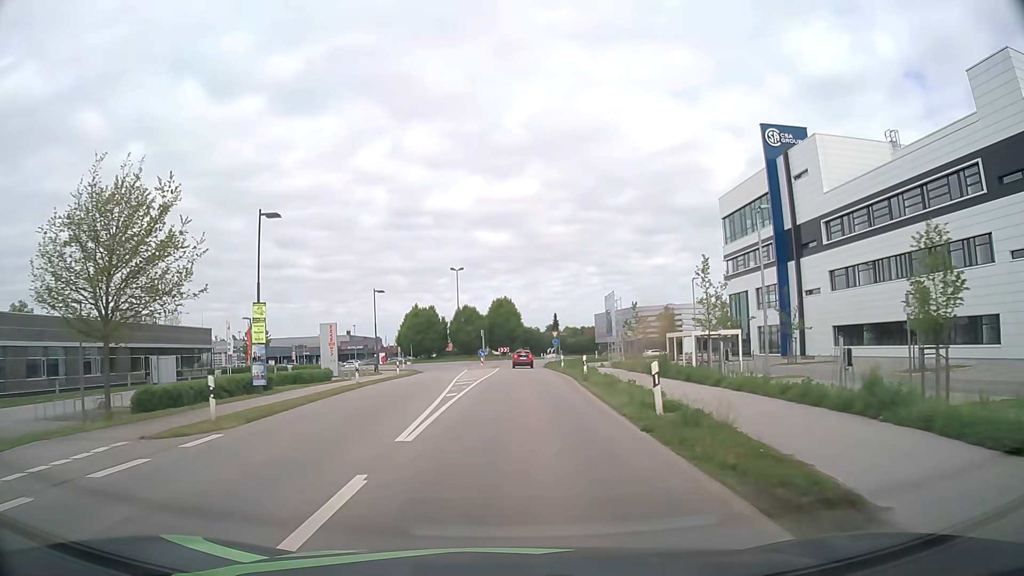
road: primary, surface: asphalt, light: Day
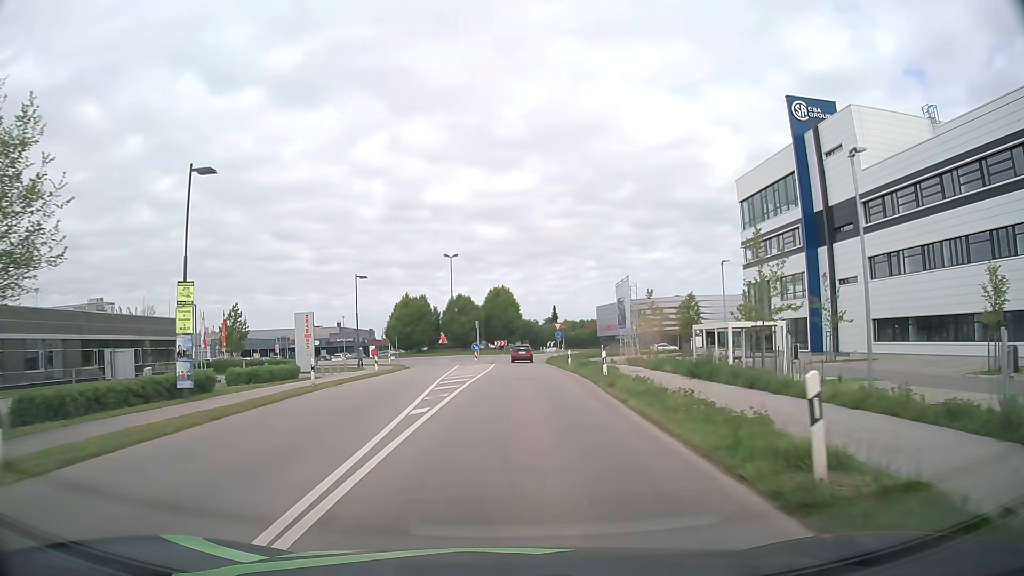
(0.0, +7.0) m; 0°
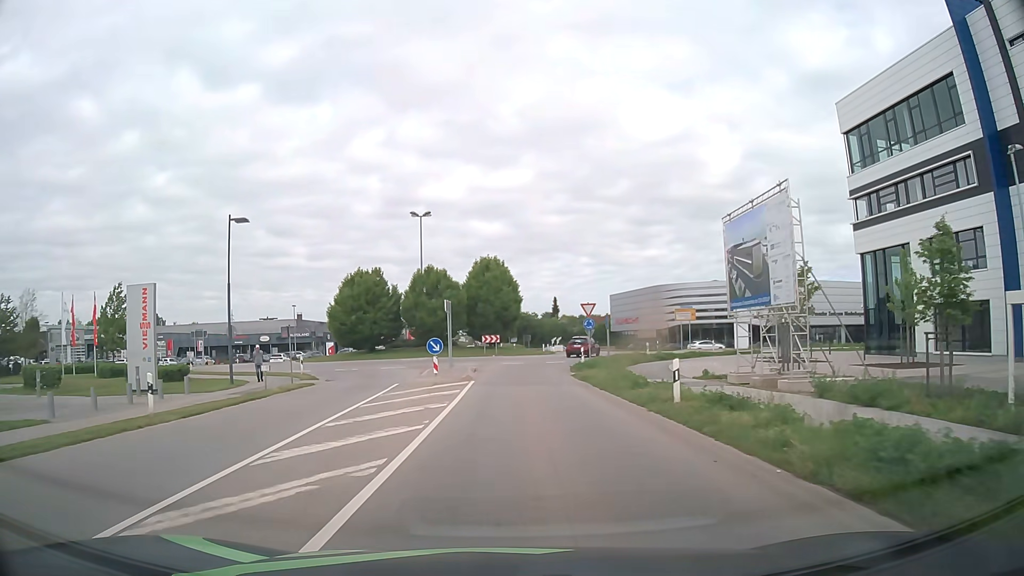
(+0.1, +26.1) m; +1°
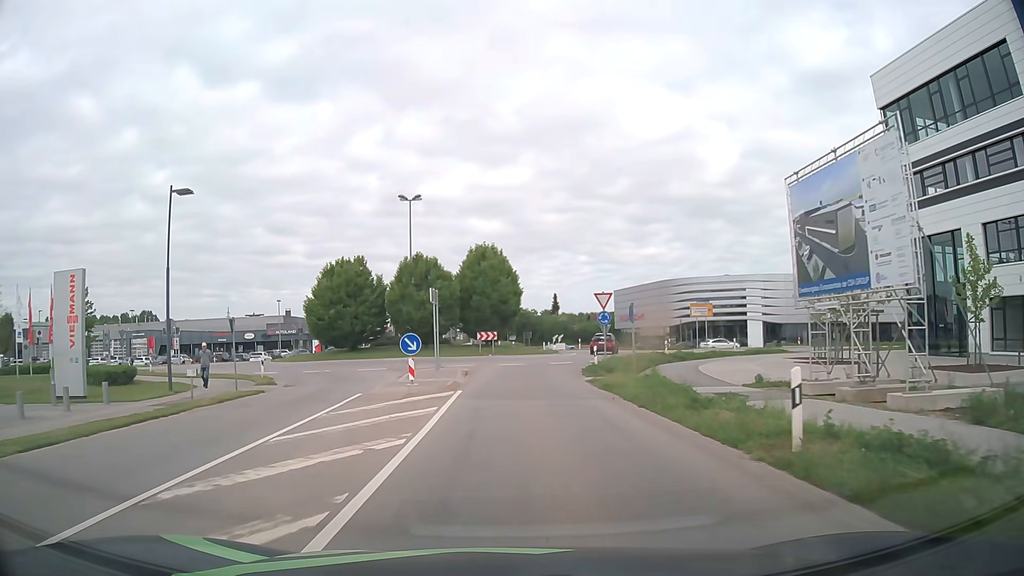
(0.0, +6.0) m; 0°
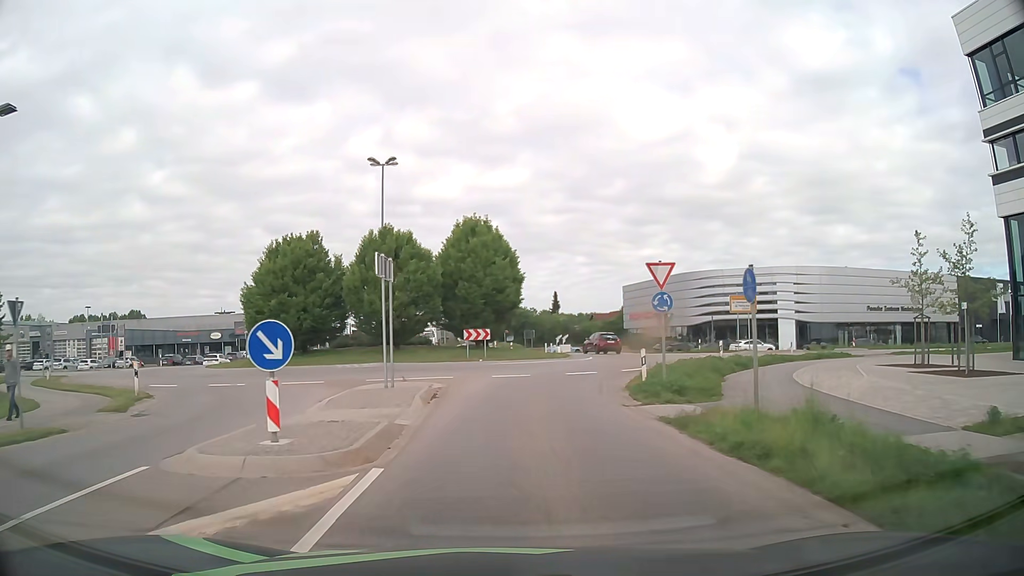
(0.0, +11.4) m; 0°
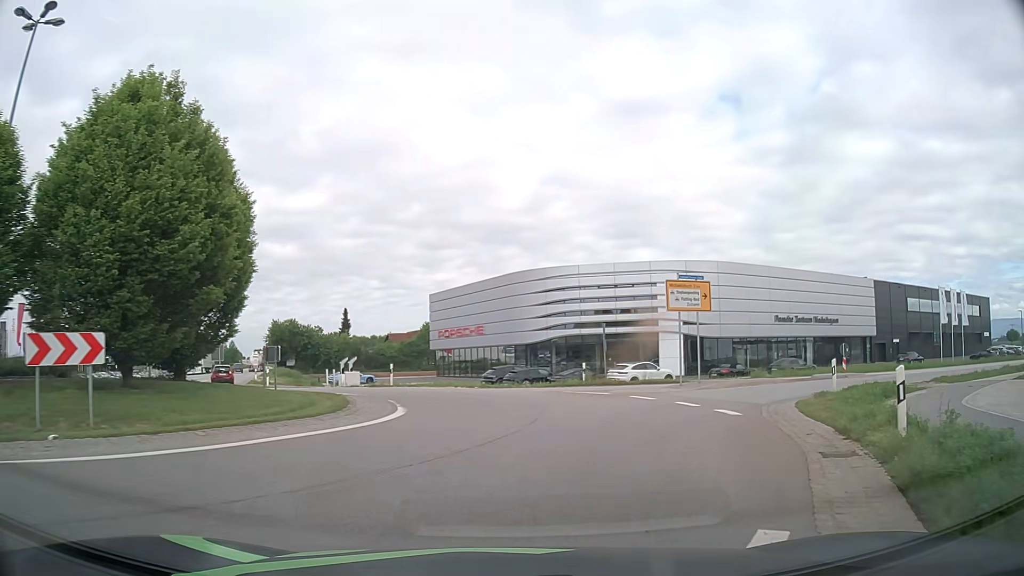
(+1.8, +23.5) m; +15°
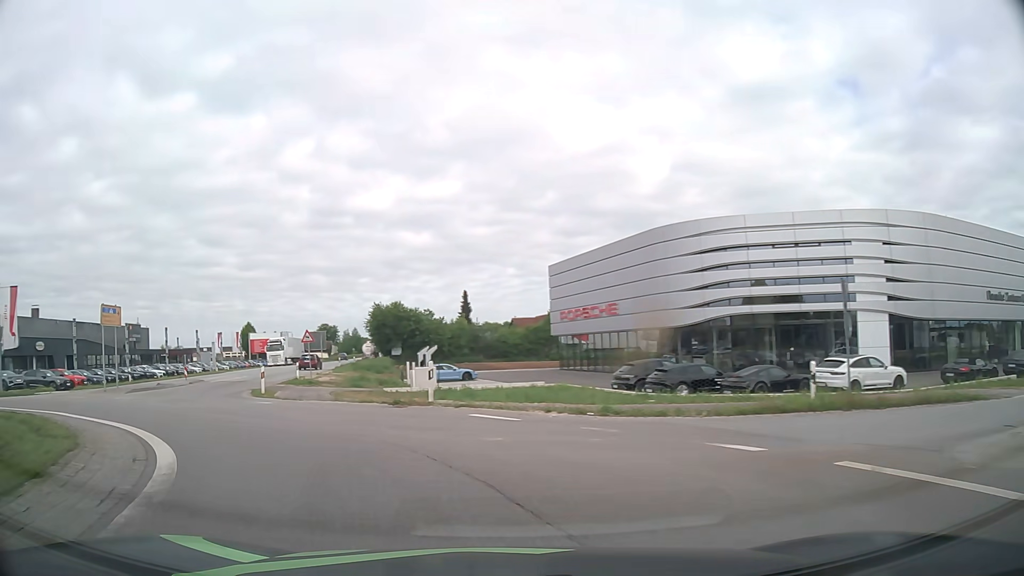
(+0.9, +16.9) m; -8°
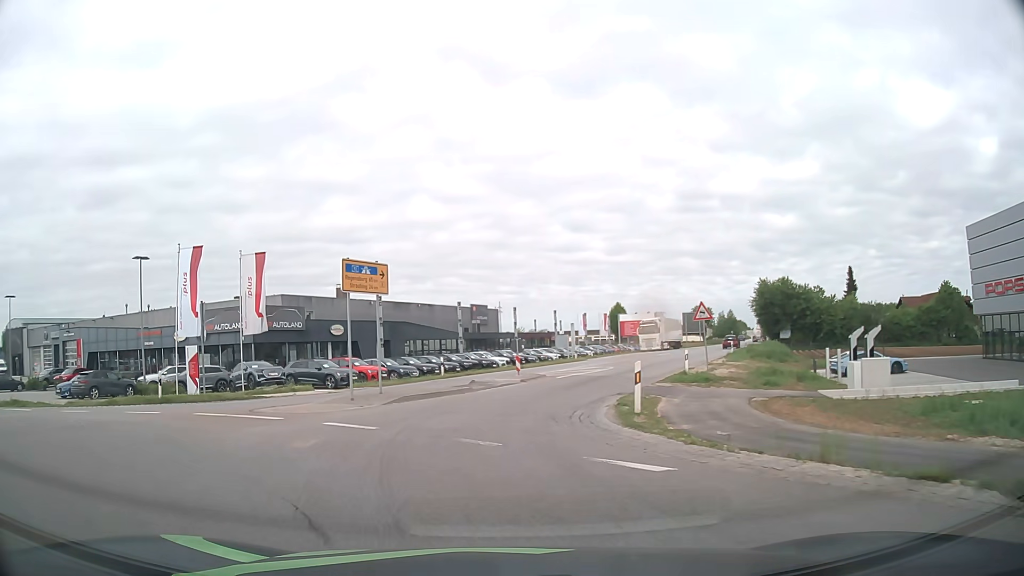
(-3.6, +12.3) m; -32°
(0, +10) (+1, +20) (+4, +29) (+8, +39) (+12, +48) (+16, +57) (+20, +66) (+24, +75) (+28, +84) (+32, +93) m
